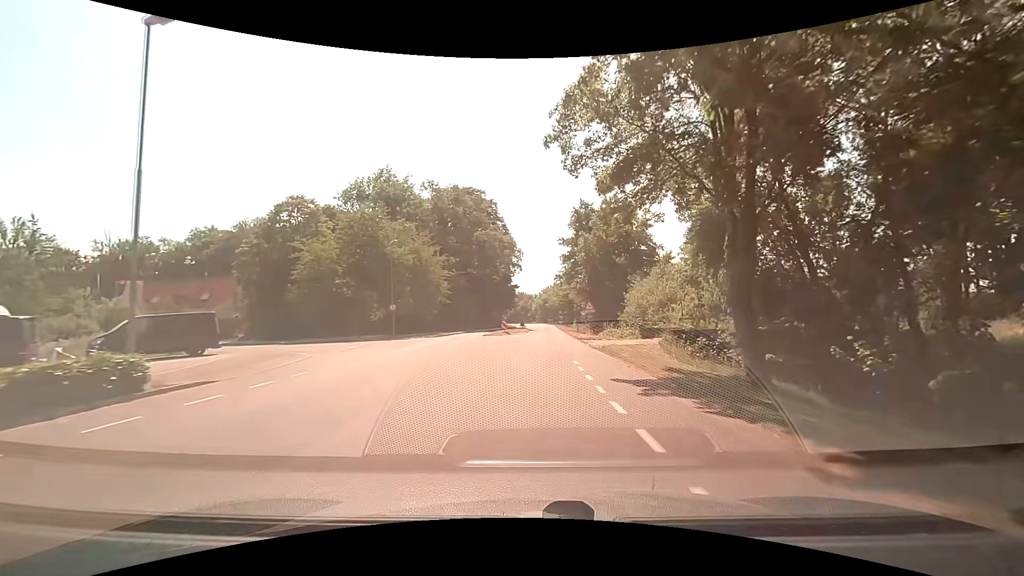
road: tertiary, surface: paved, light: Day
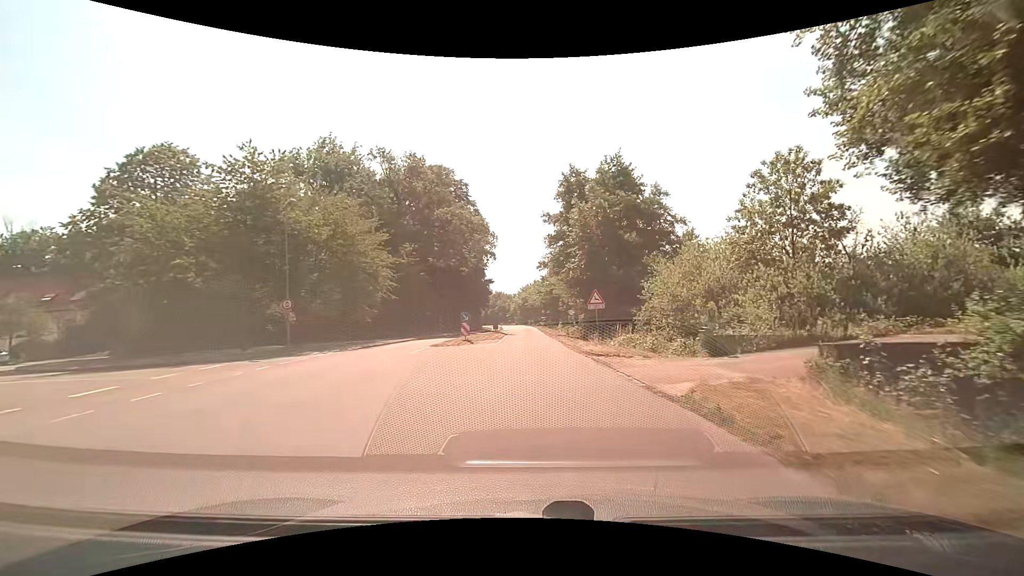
(+0.4, +14.6) m; +3°
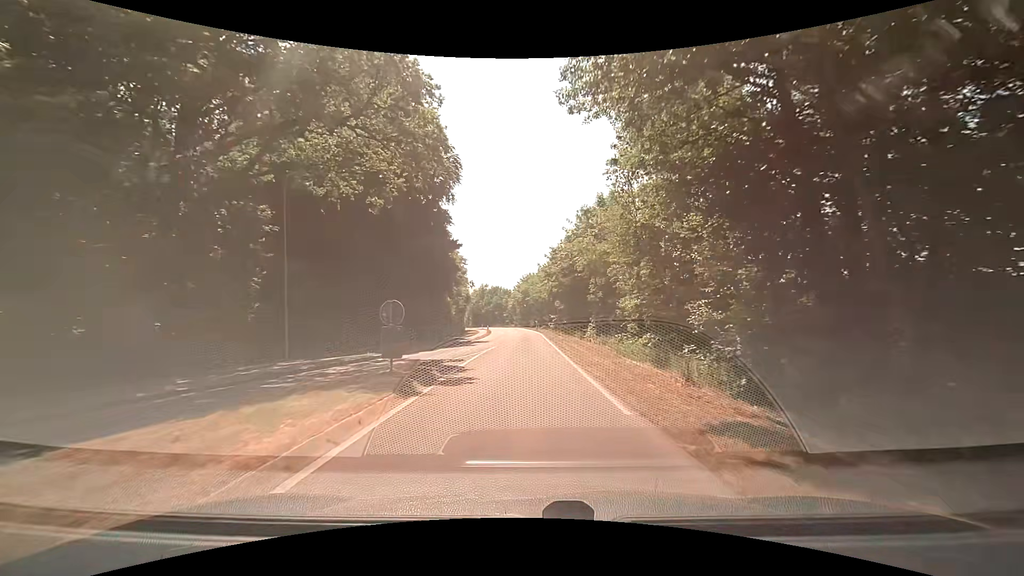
(+0.1, +36.7) m; 0°
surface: asphalt
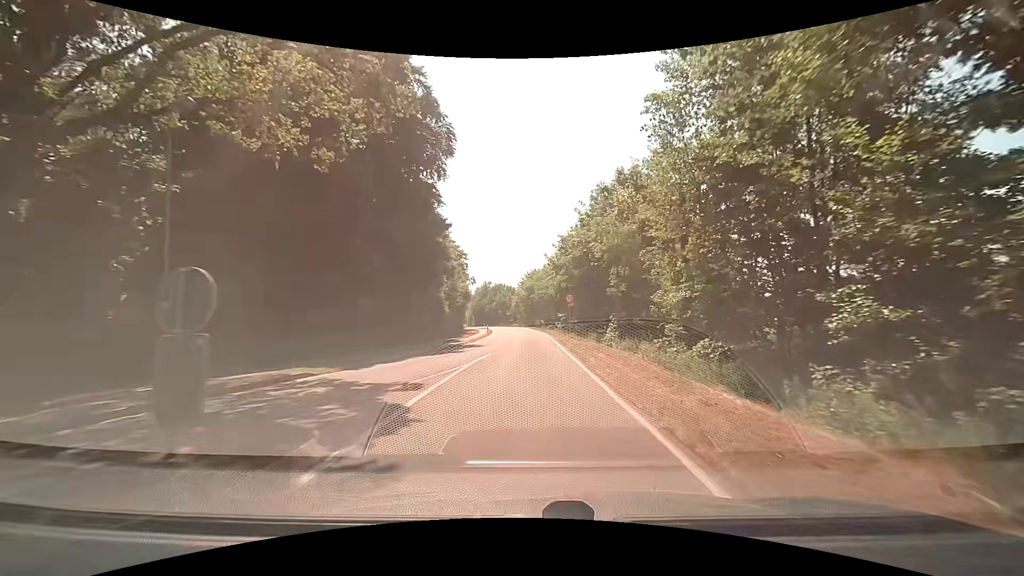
(-0.1, +7.5) m; 0°
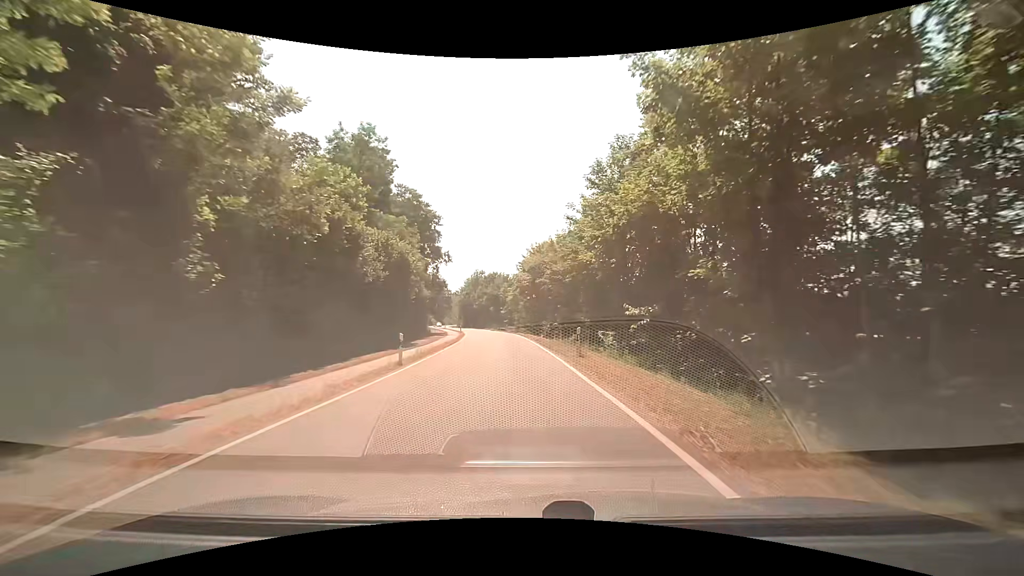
(-0.3, +39.5) m; 0°
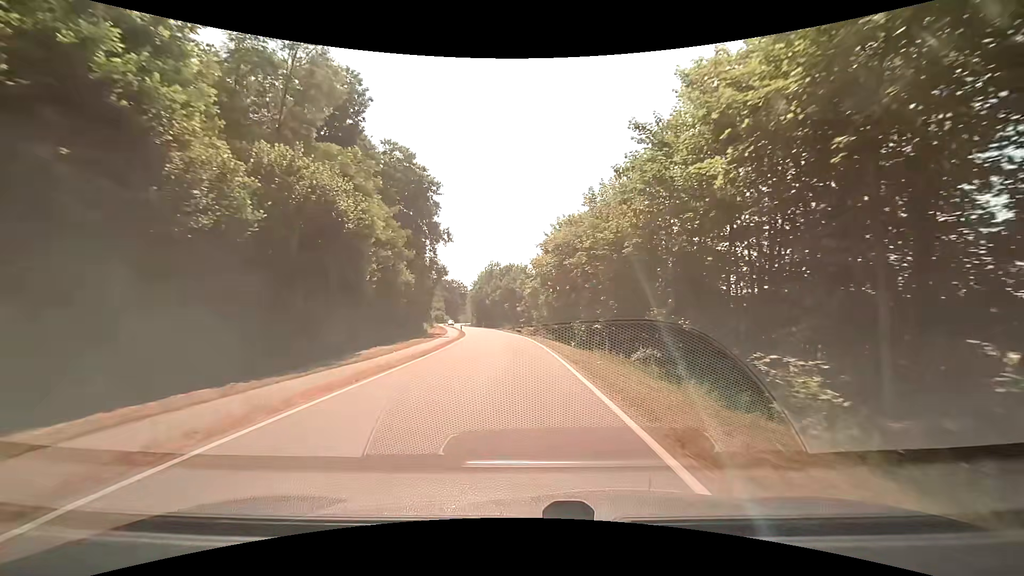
(-0.3, +16.7) m; -3°
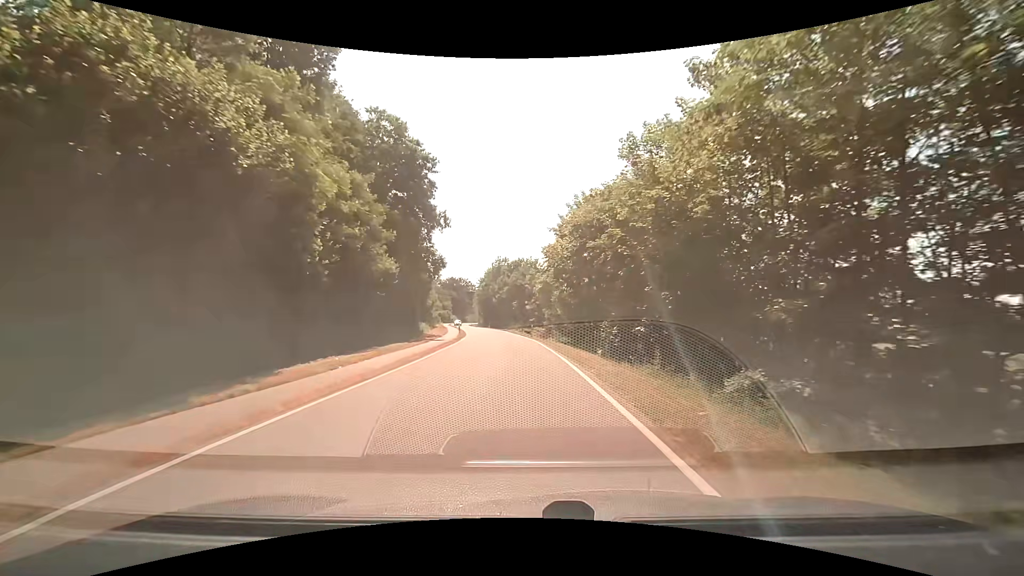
(0.0, +8.4) m; -1°
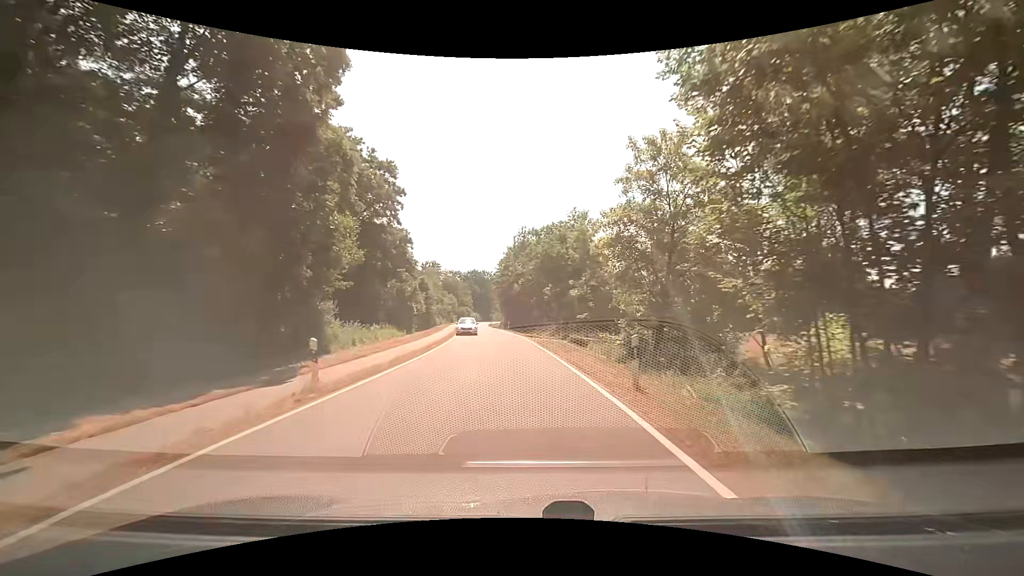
(-0.8, +34.0) m; -3°
(0, +10) (0, +20) (-1, +30) (-2, +40) (-3, +50) (-5, +60) (-6, +70) (-8, +80) (-9, +90) (-9, +99) m
